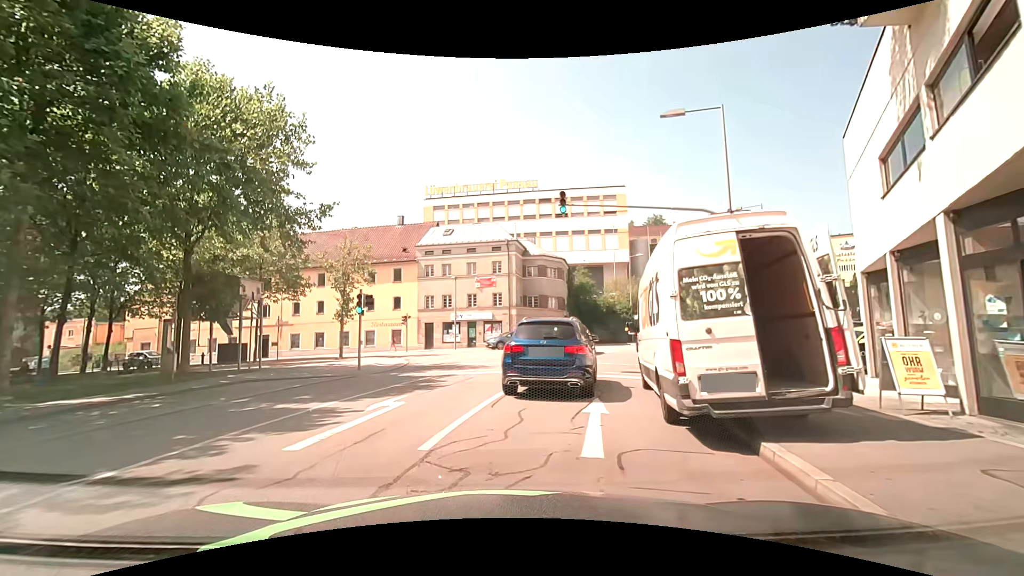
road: residential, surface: asphalt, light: Day
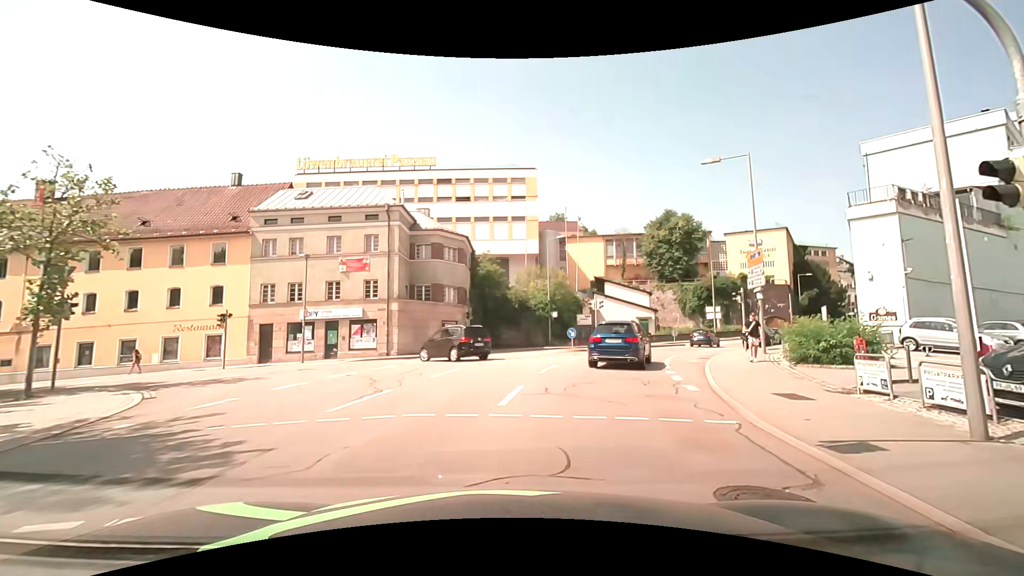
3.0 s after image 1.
(+0.4, +13.3) m; +10°
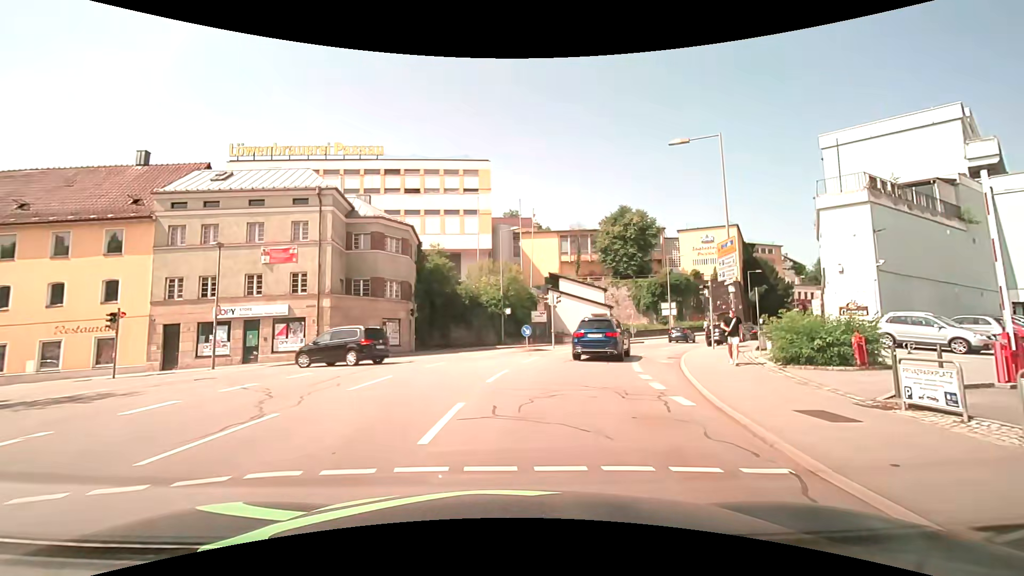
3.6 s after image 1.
(+0.2, +3.2) m; +4°
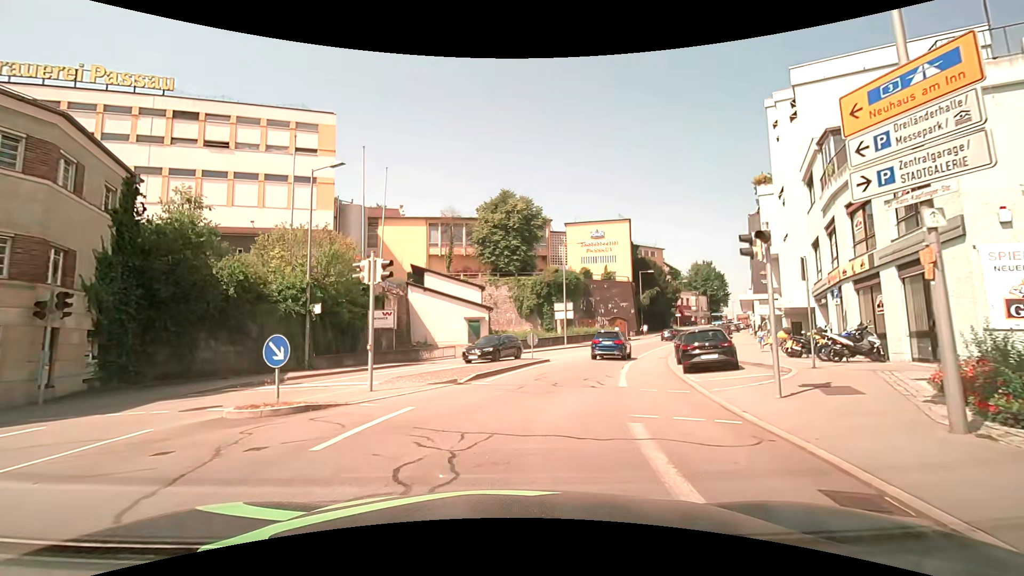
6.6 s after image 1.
(+2.7, +17.2) m; +16°
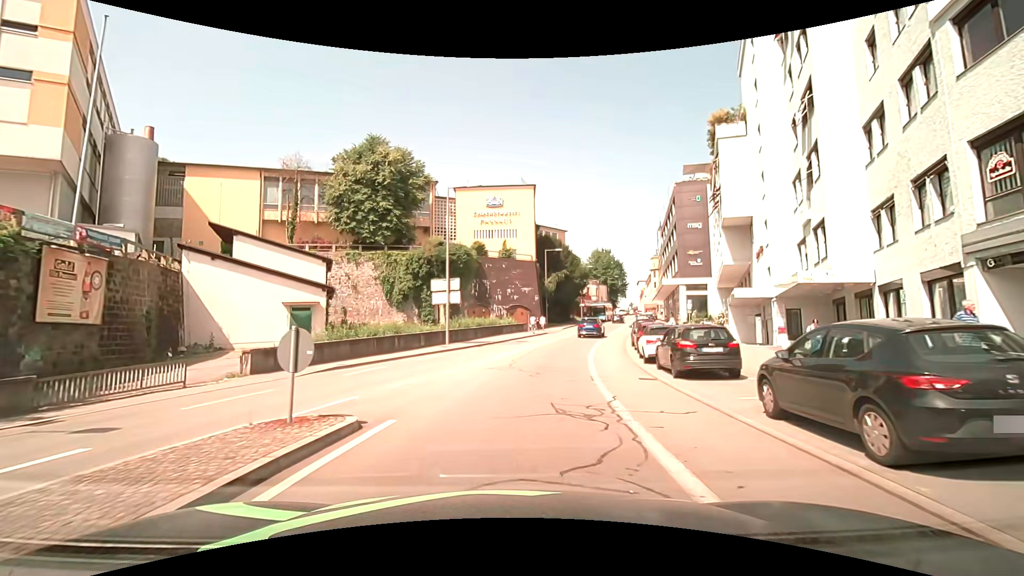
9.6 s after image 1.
(+2.1, +17.8) m; +12°
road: tertiary
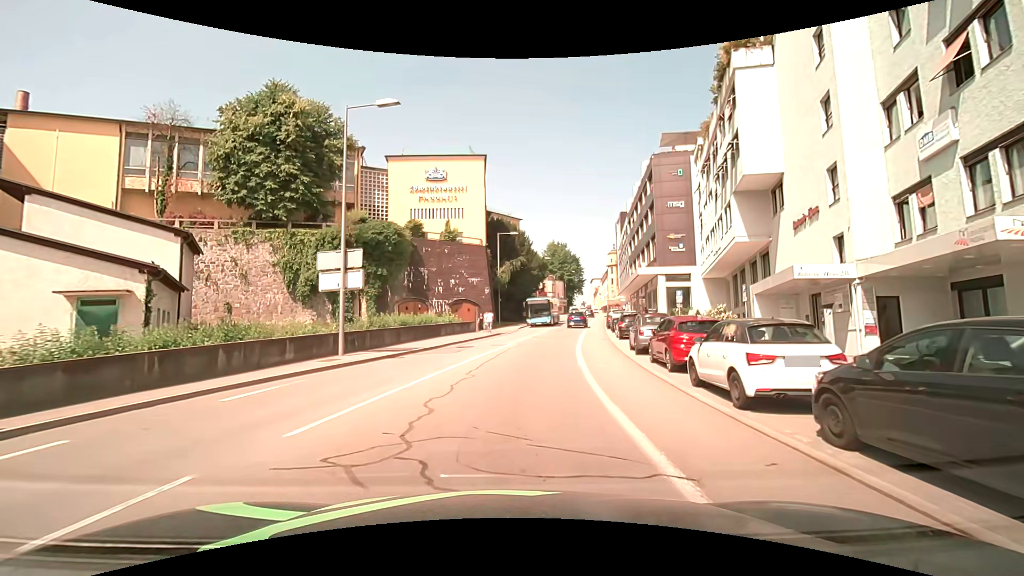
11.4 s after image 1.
(+0.6, +11.4) m; +6°
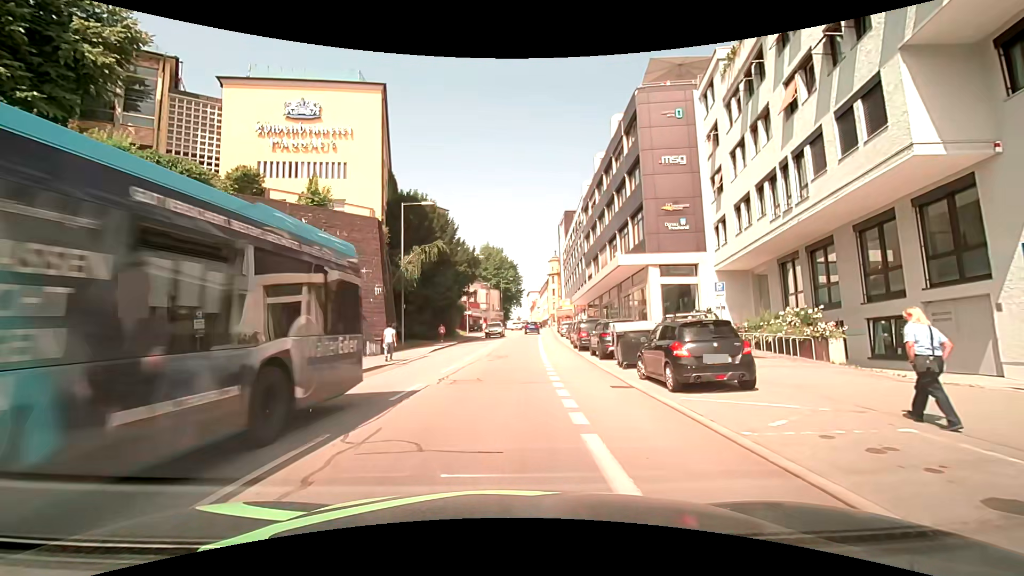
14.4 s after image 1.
(+1.3, +19.0) m; +7°
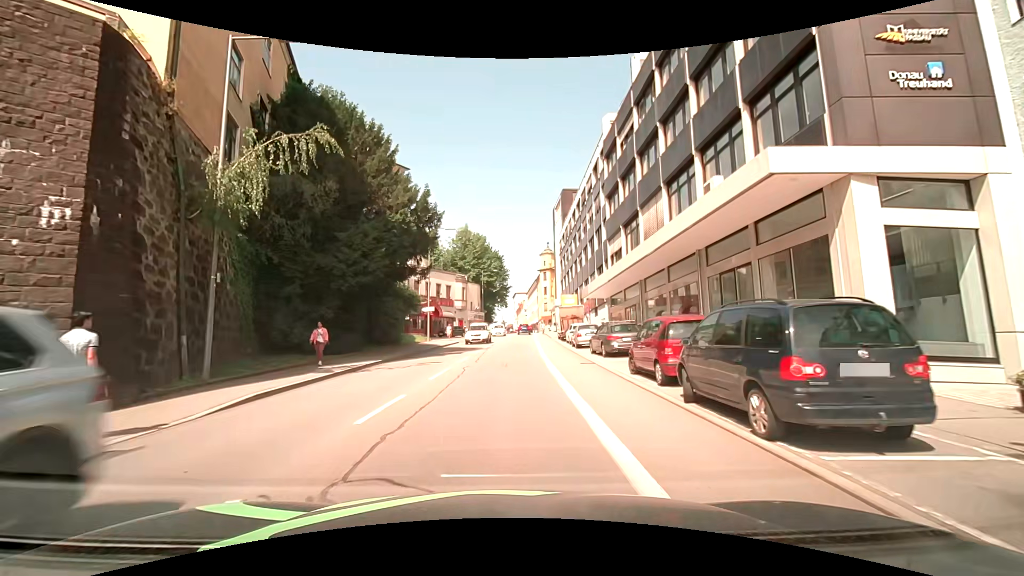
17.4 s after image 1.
(+0.3, +20.7) m; +1°
